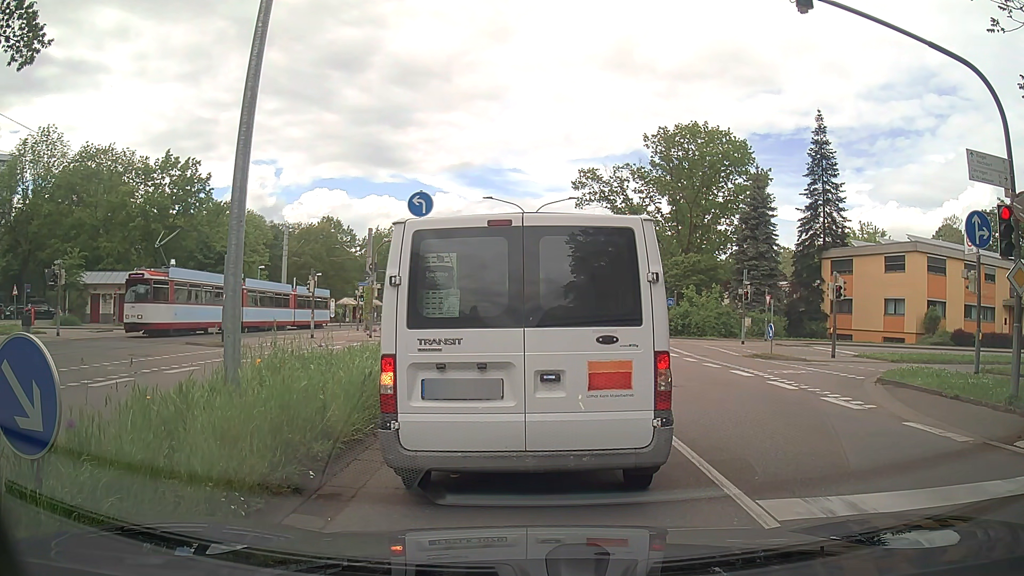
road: secondary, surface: asphalt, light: Day
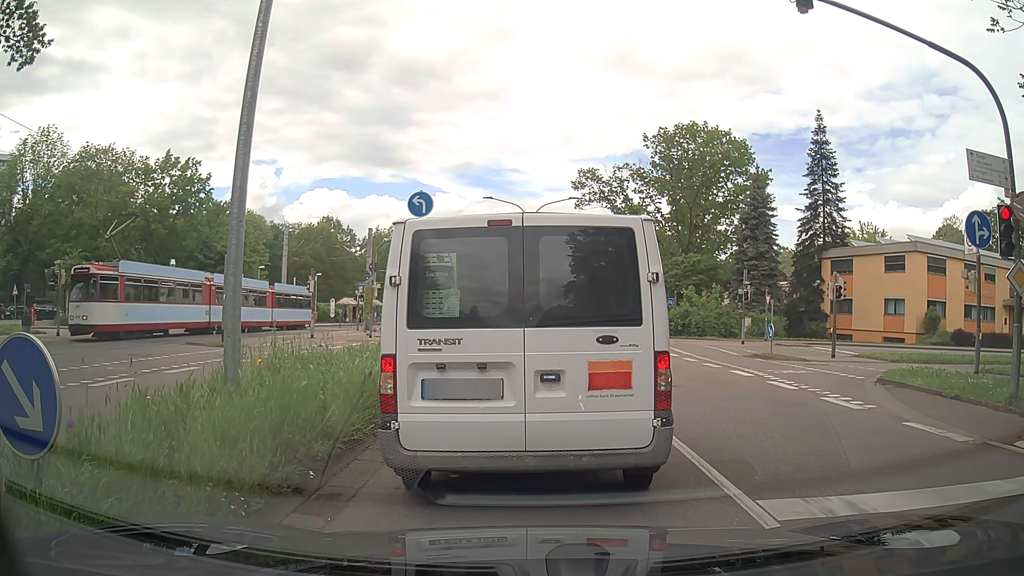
(0.0, 0.0) m; 0°
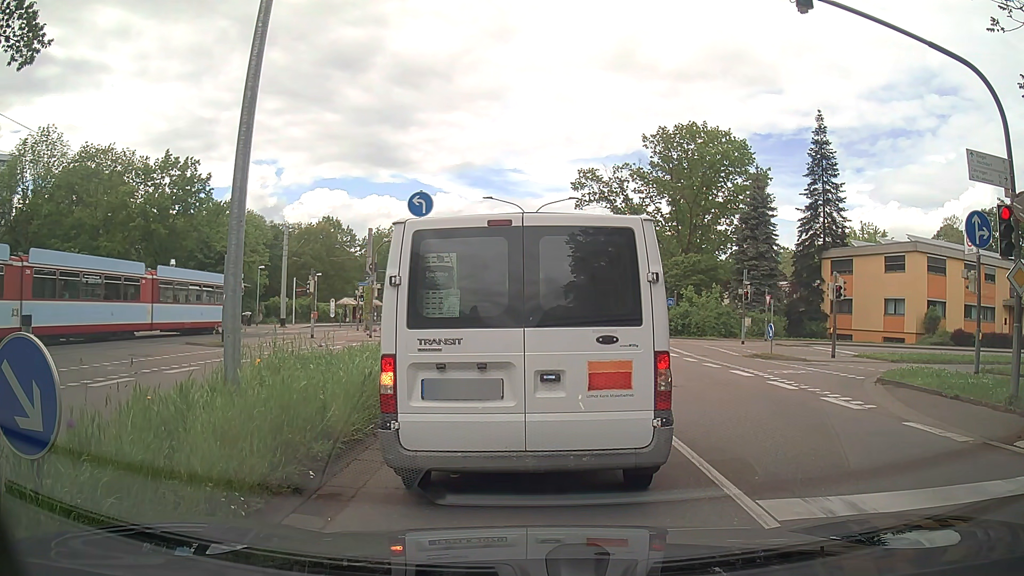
(0.0, 0.0) m; 0°
